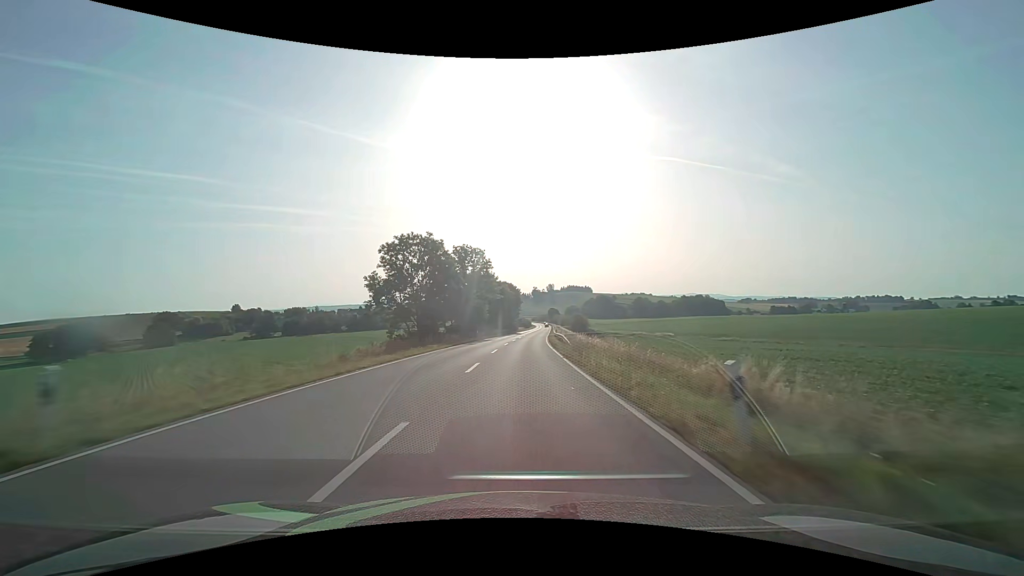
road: secondary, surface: asphalt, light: Day
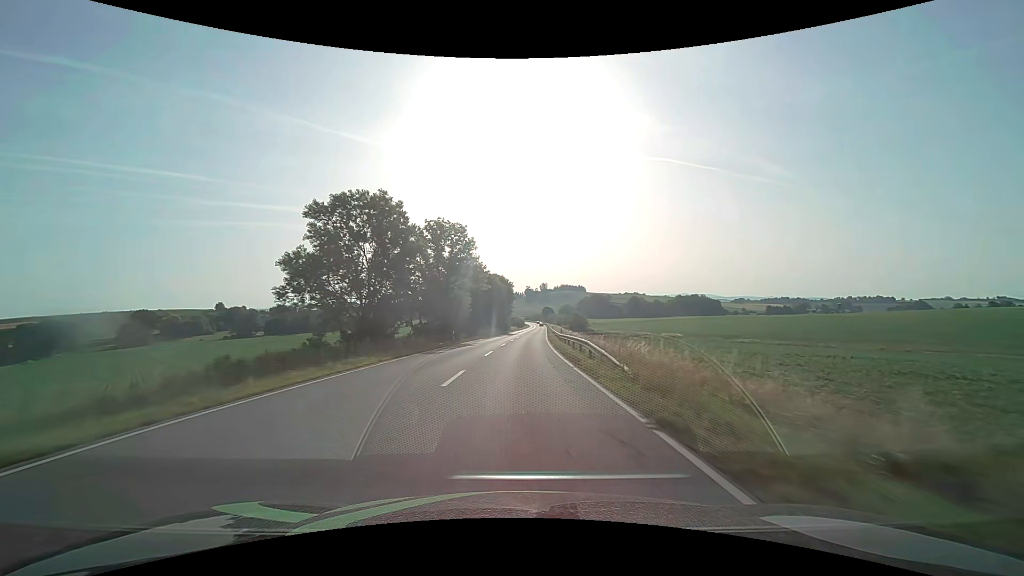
(+0.1, +15.8) m; +1°
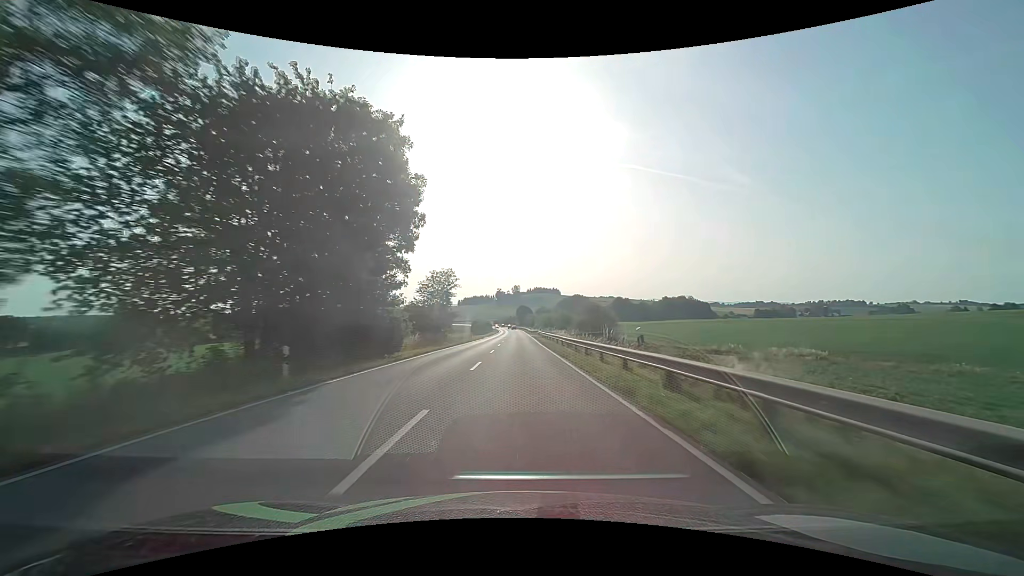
(+2.5, +78.9) m; +3°
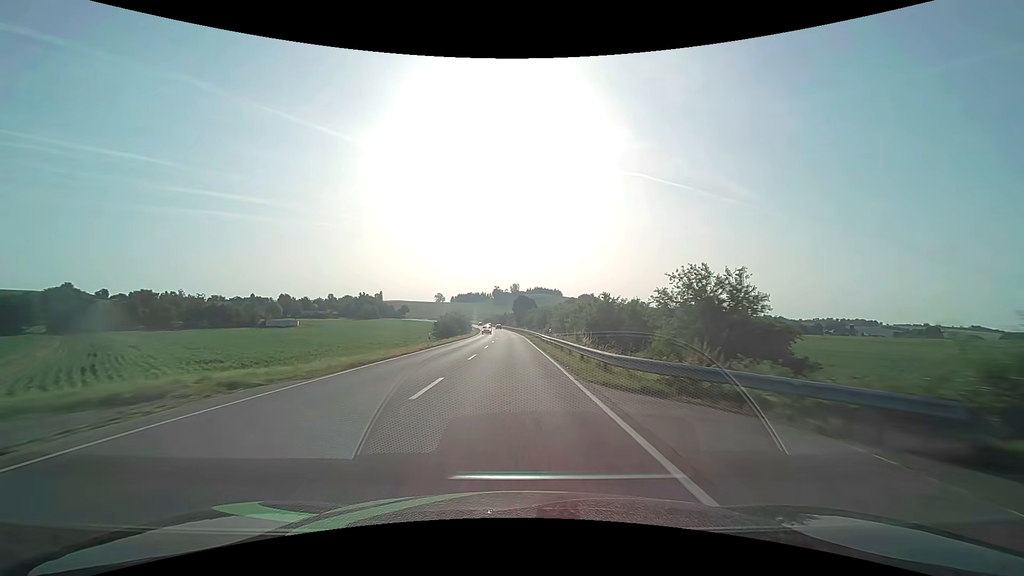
(+0.2, +78.9) m; 0°
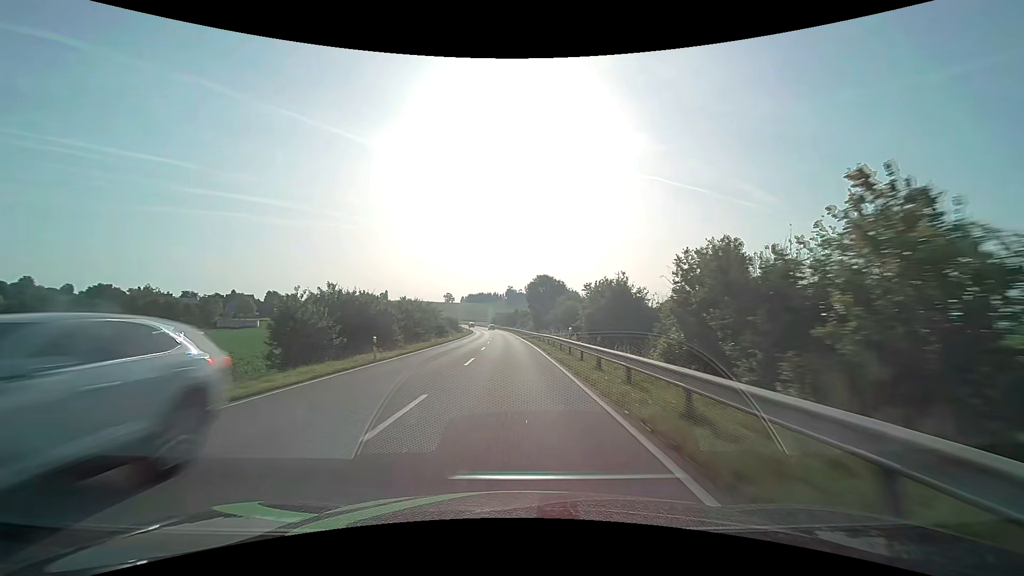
(-0.5, +63.2) m; -2°
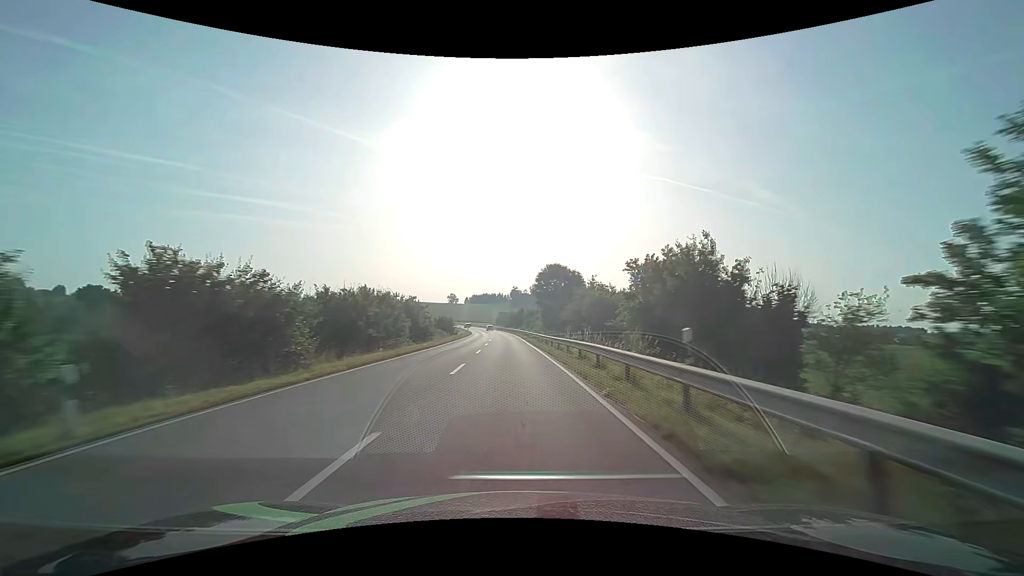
(-0.1, +15.8) m; -1°
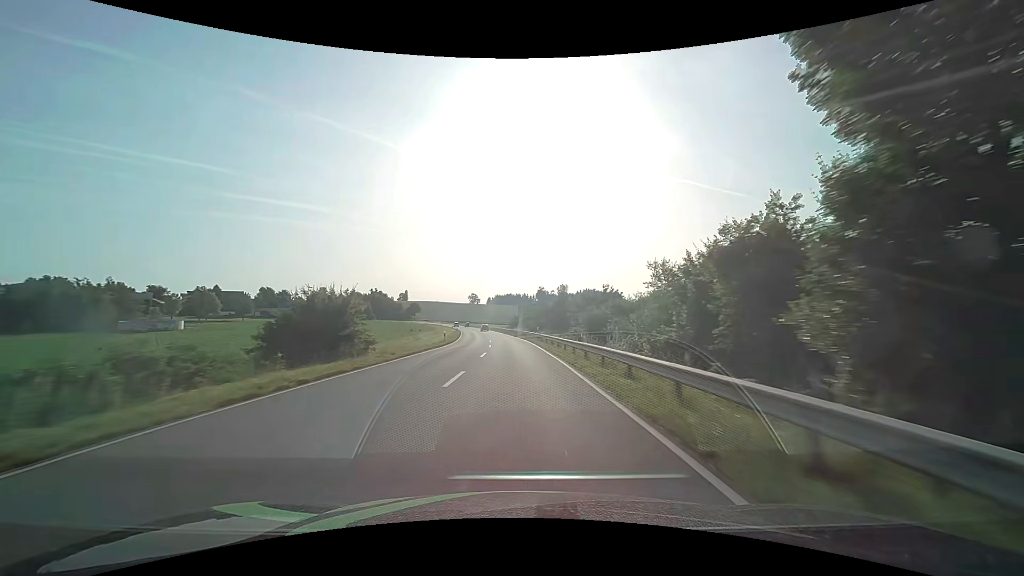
(-1.5, +63.1) m; -3°
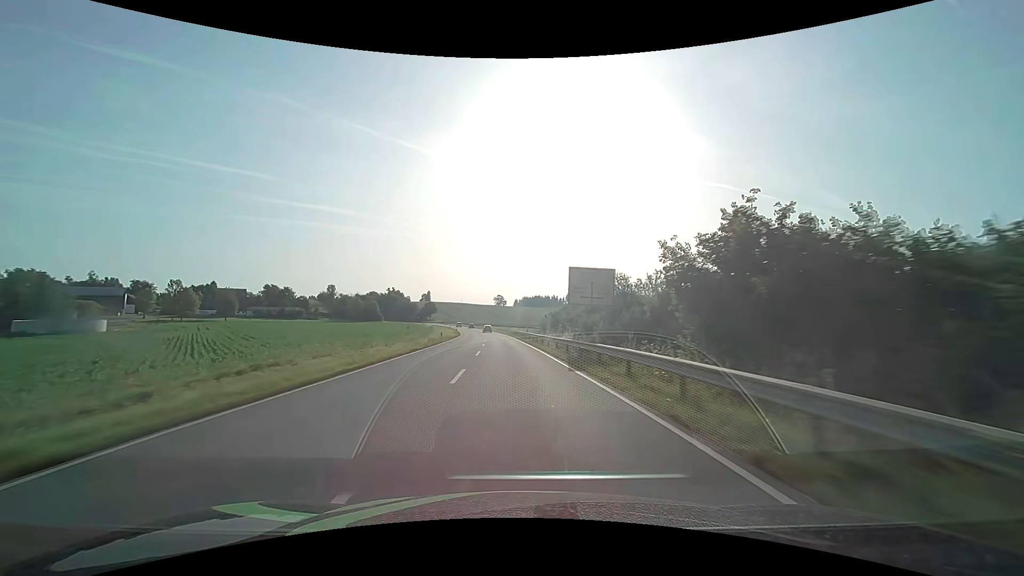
(-1.2, +47.3) m; -3°
(0, +10) (0, +20) (-1, +30) (-1, +40) (-2, +50) (-2, +60) (-3, +70) (-4, +80) (-5, +90) (-6, +100) m
